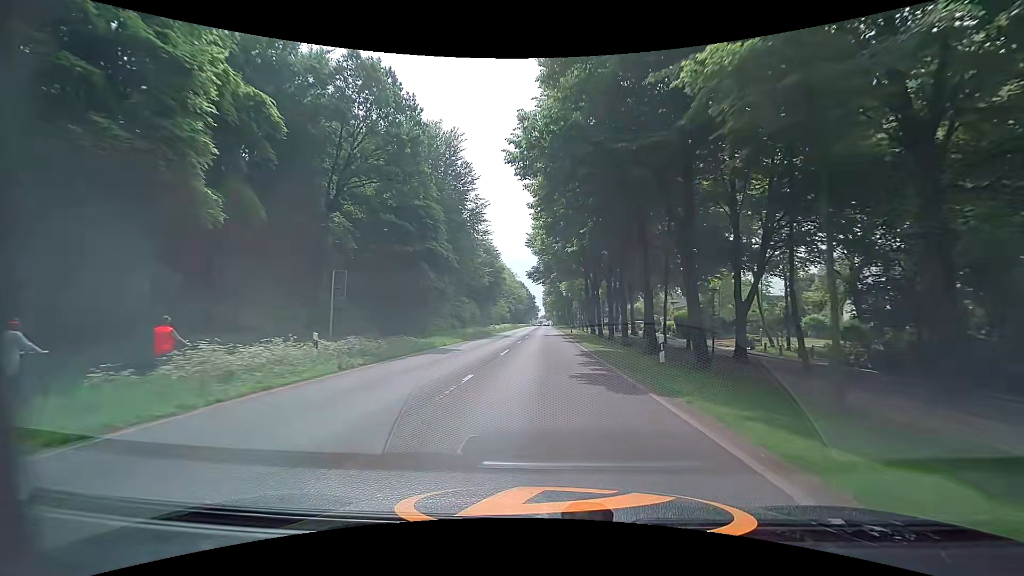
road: primary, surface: asphalt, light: Day
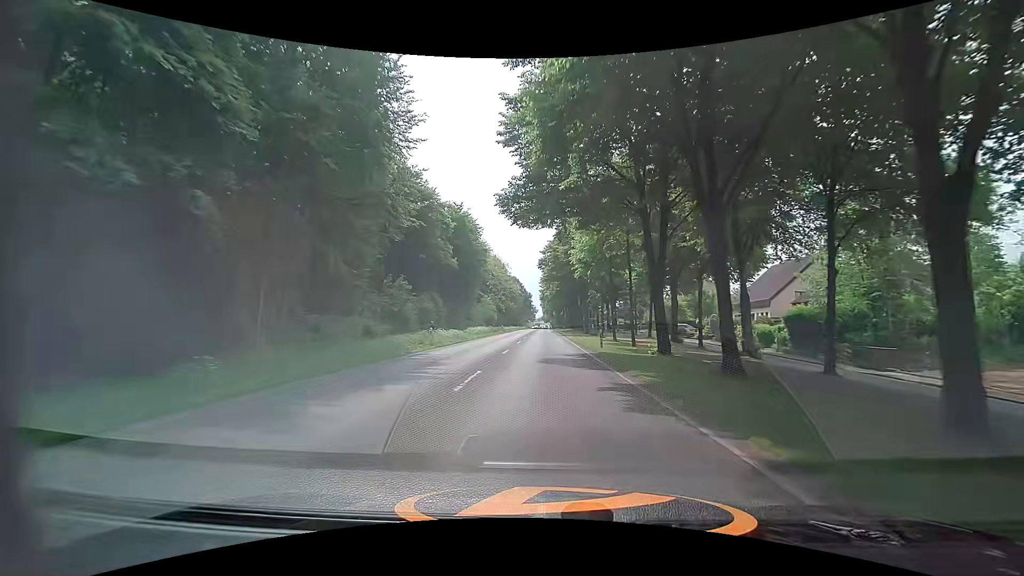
(-0.1, +35.2) m; -1°
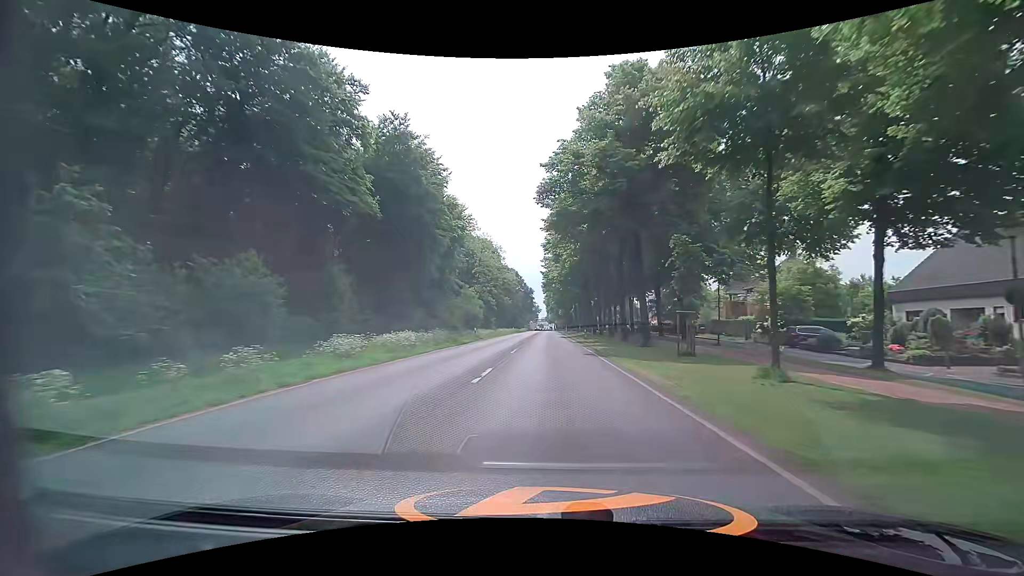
(+0.1, +35.0) m; 0°
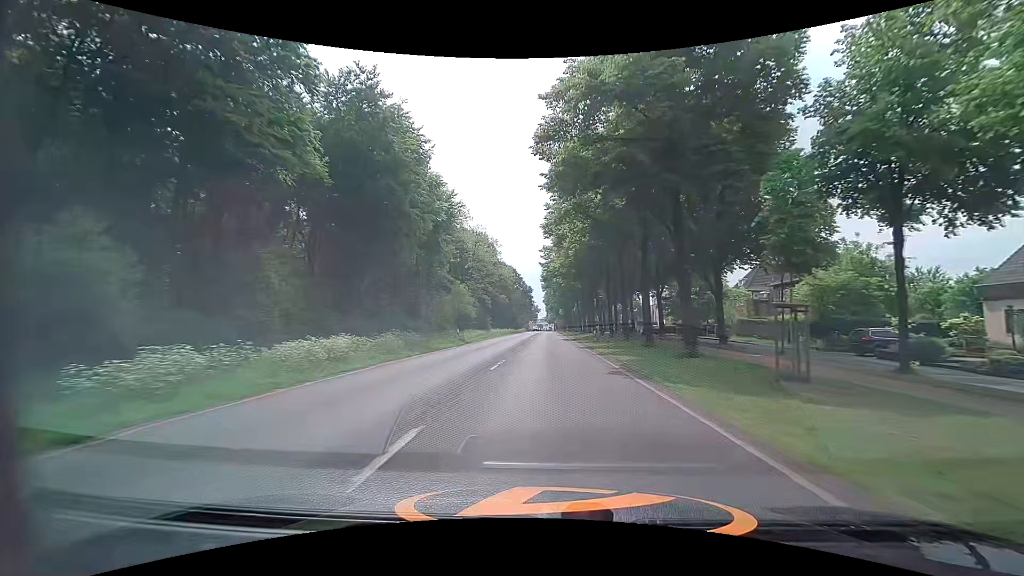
(0.0, +8.7) m; 0°
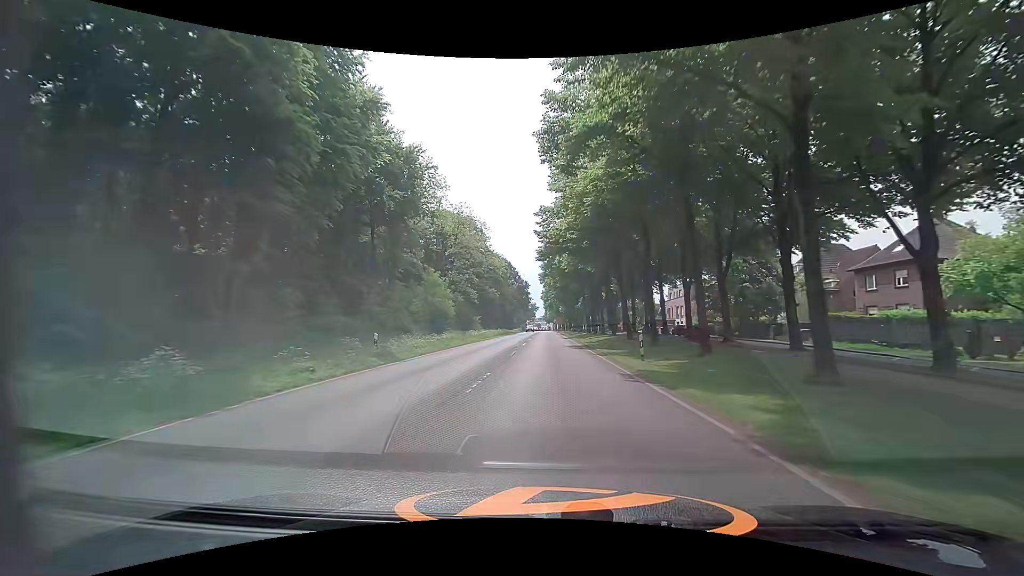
(+0.1, +17.5) m; -1°
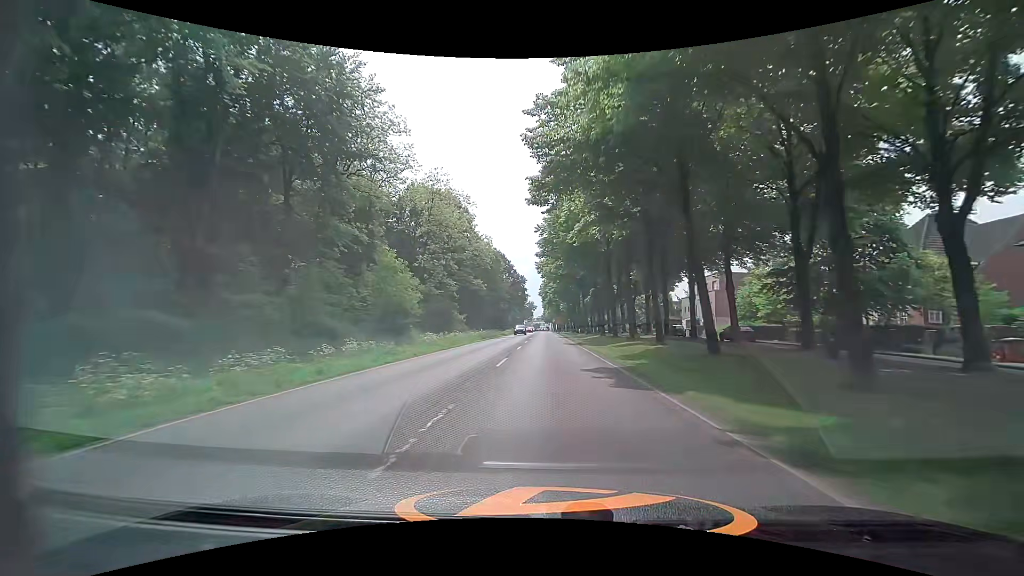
(+0.3, +17.5) m; 0°
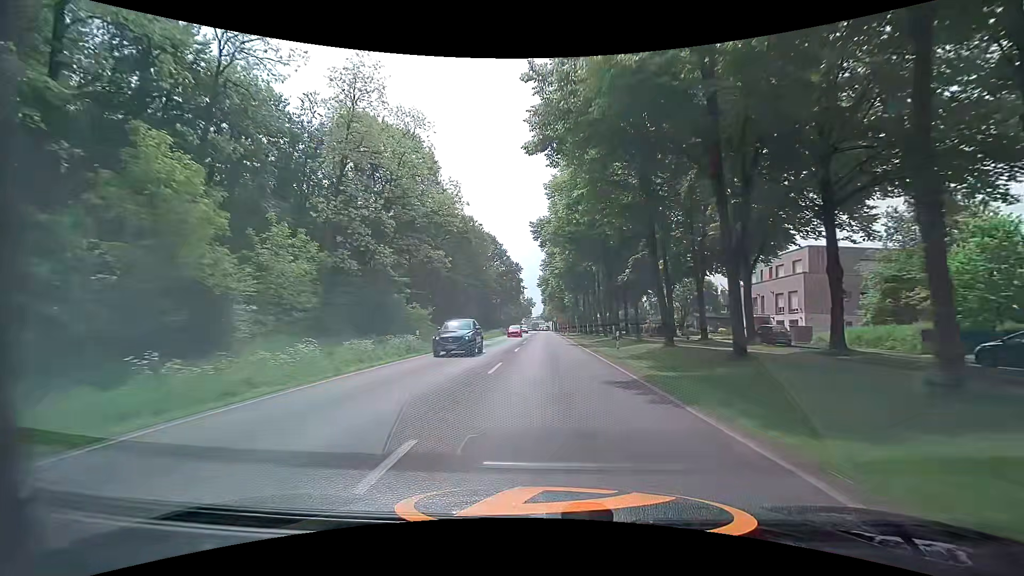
(+0.3, +26.4) m; +1°
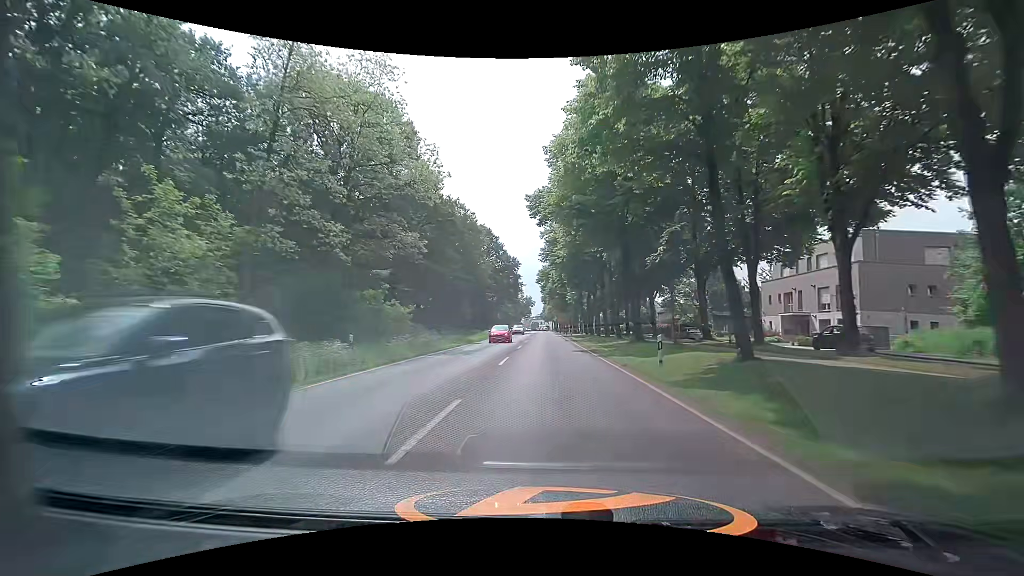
(0.0, +8.9) m; 0°
(0, +10) (0, +20) (0, +30) (0, +40) (0, +50) (0, +60) (0, +70) (0, +80) (0, +90) (0, +100) m
